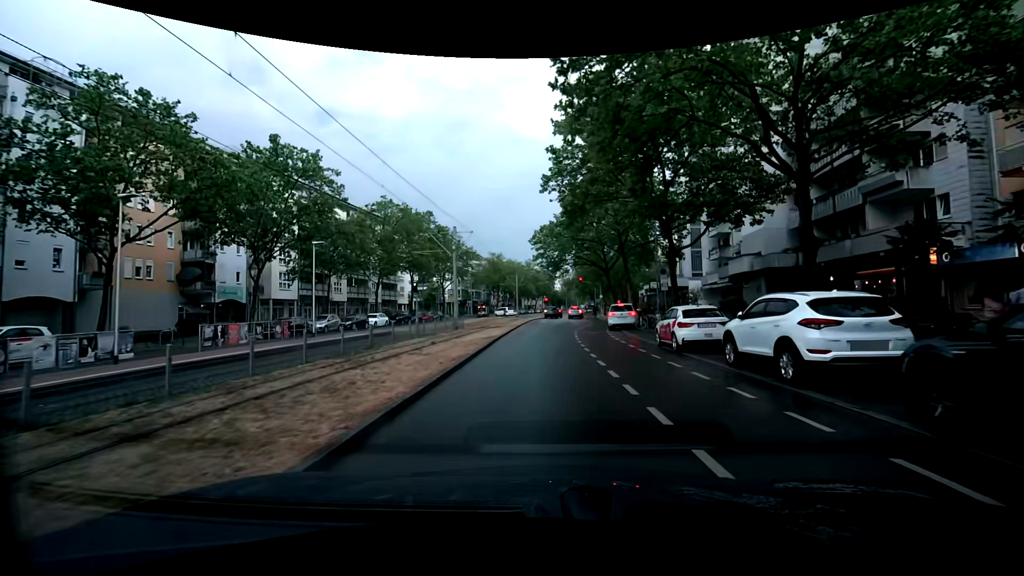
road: tertiary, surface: asphalt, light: Day
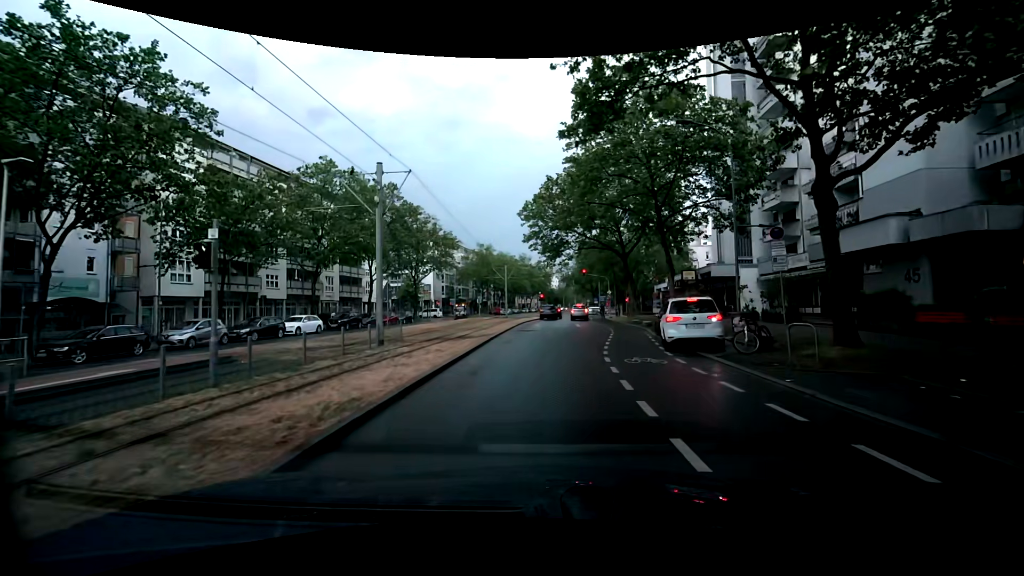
(+0.2, +15.6) m; +2°
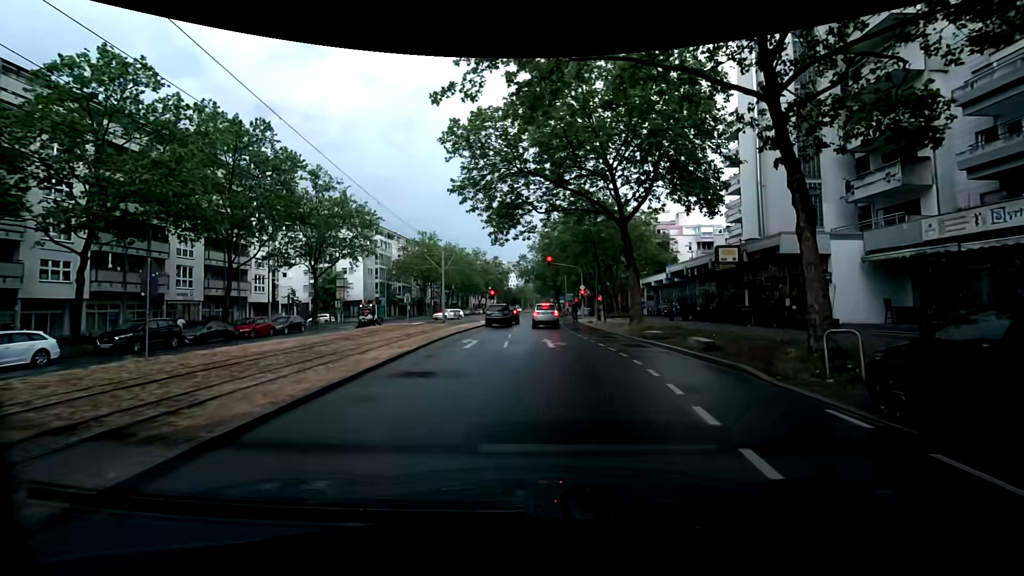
(+0.6, +18.4) m; +7°
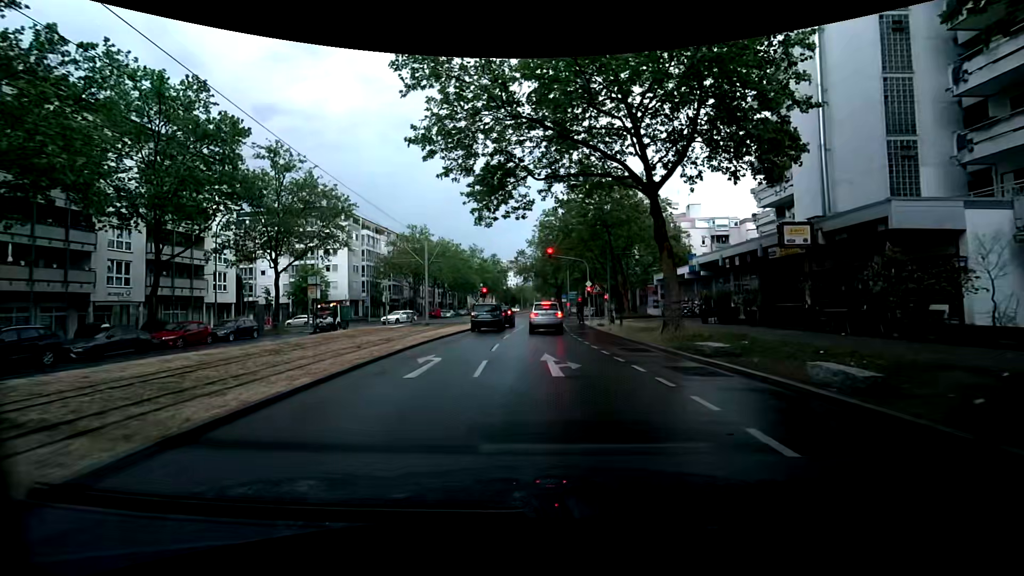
(+0.1, +7.1) m; 0°
(0, +10) (-1, +20) (-2, +30) (-3, +40) (-4, +50) (-5, +60) (-7, +70) (-8, +79) (-8, +89) (-8, +99) m
